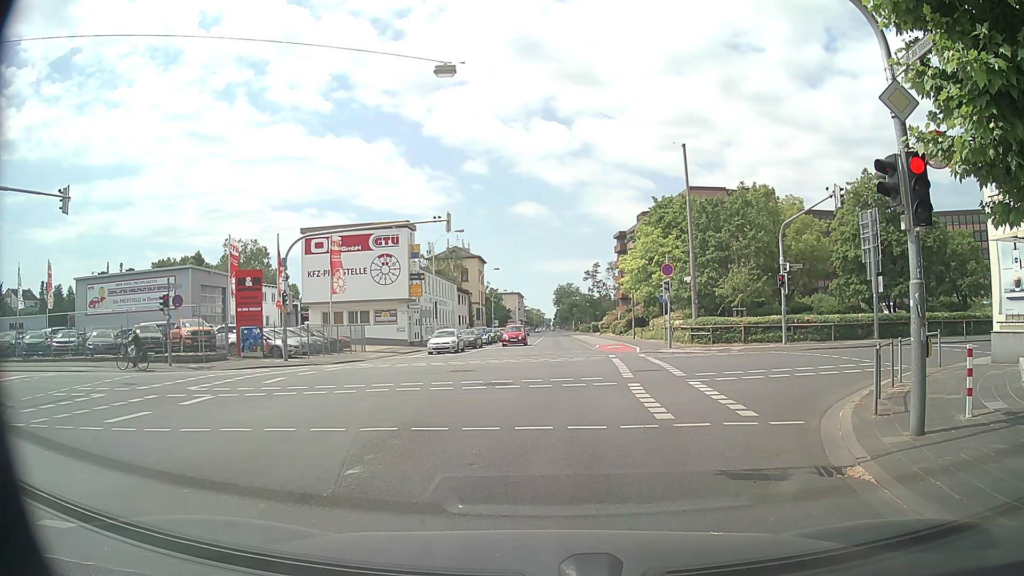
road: secondary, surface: asphalt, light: Day
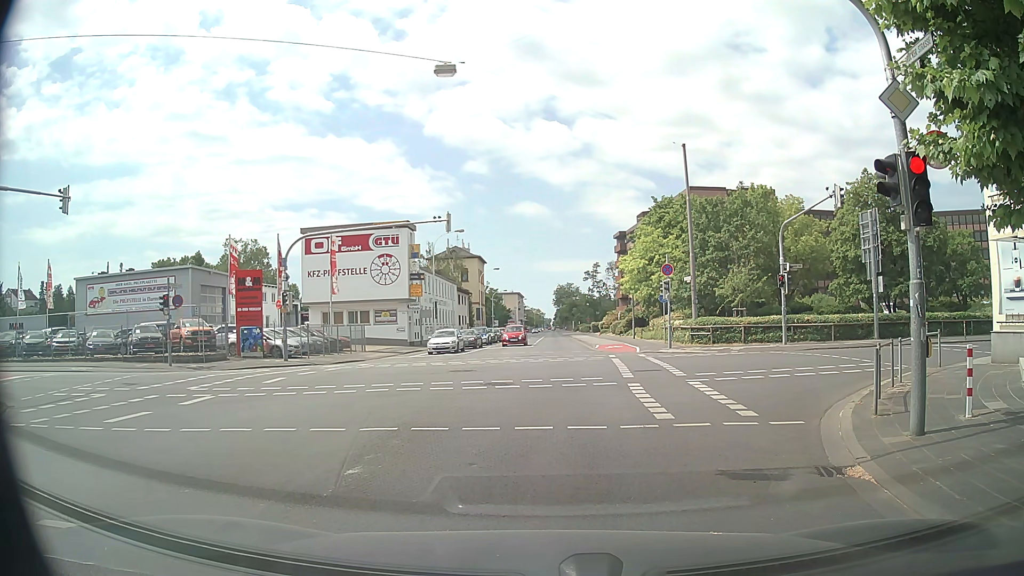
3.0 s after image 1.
(0.0, 0.0) m; 0°
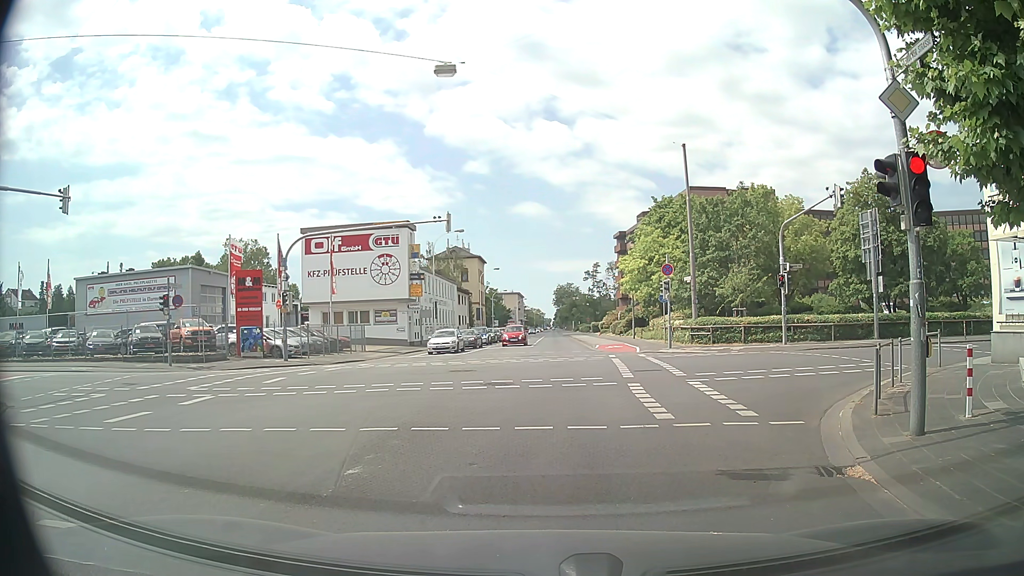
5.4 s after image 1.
(0.0, 0.0) m; 0°
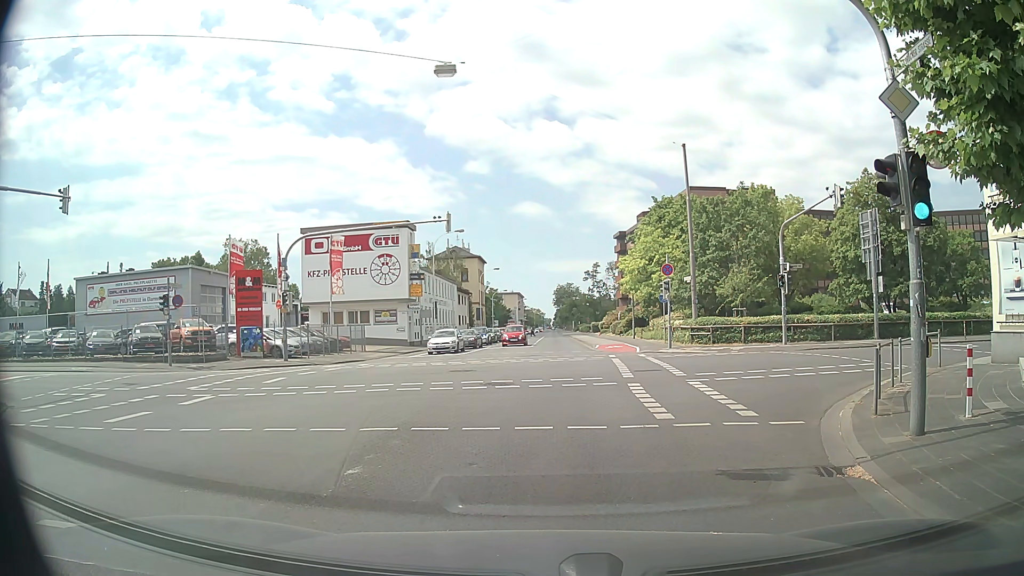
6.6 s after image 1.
(0.0, 0.0) m; 0°
